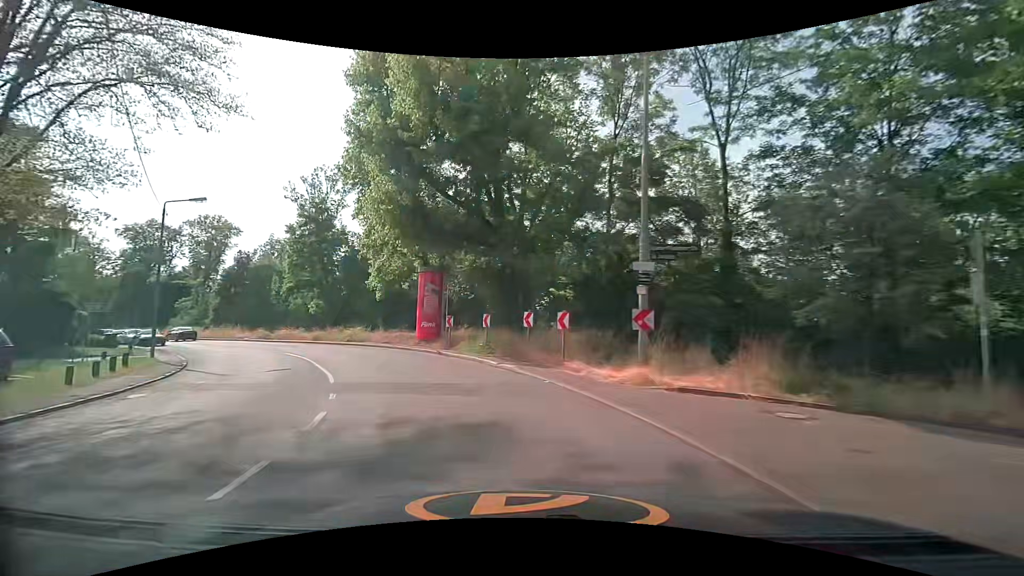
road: tertiary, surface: asphalt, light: Day
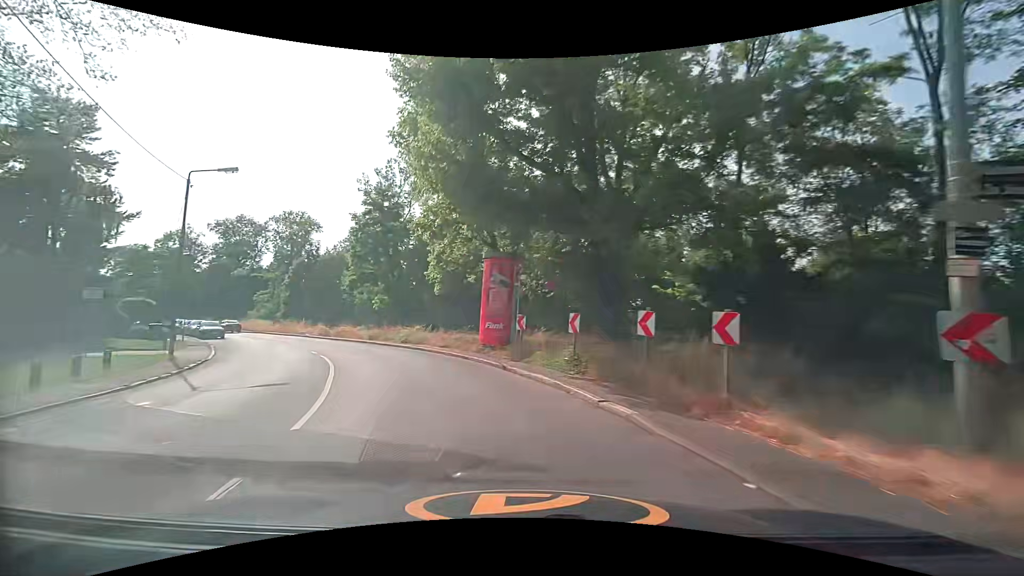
(-0.7, +6.4) m; -10°
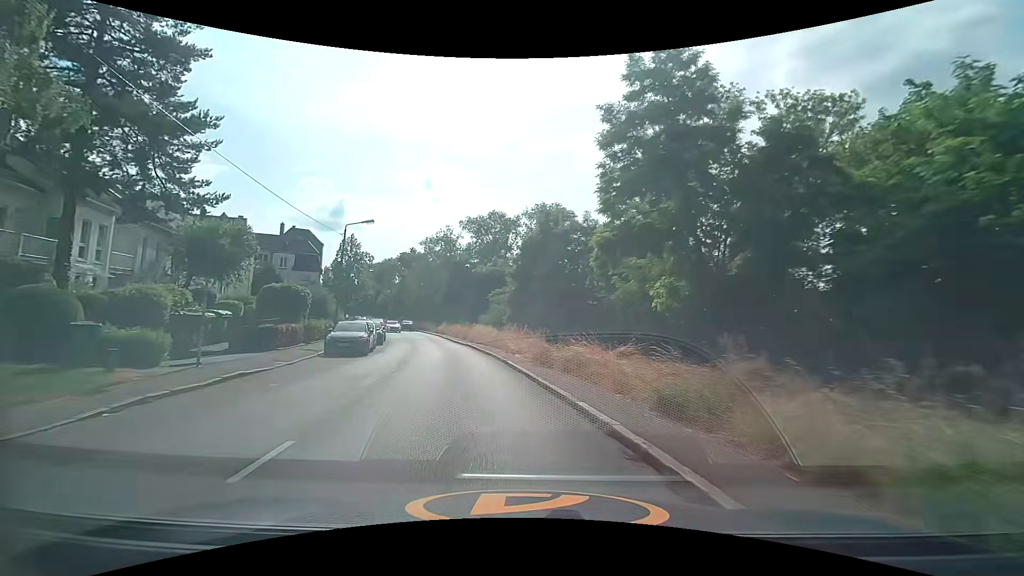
(-7.5, +24.9) m; -30°
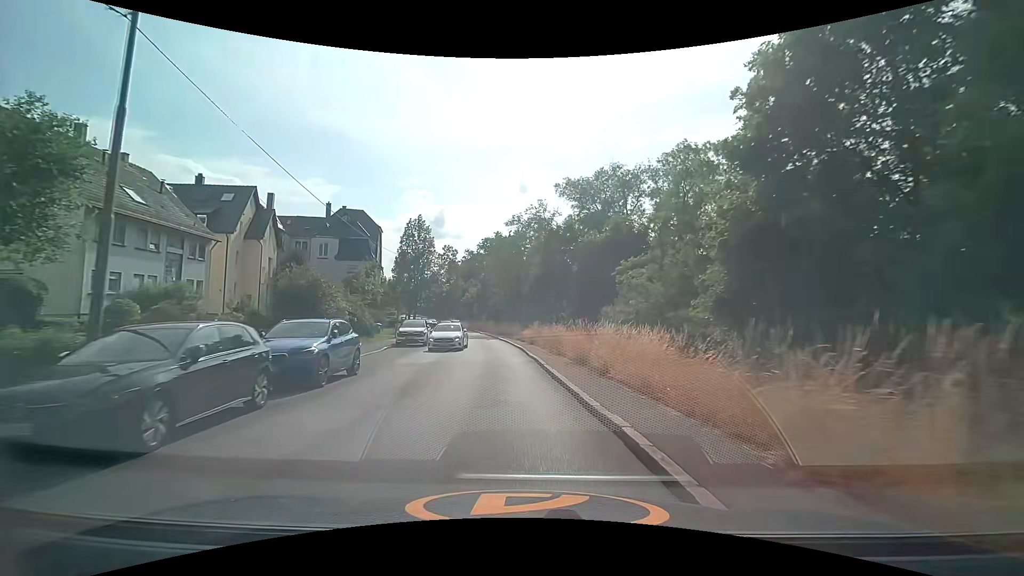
(-3.3, +26.1) m; -12°
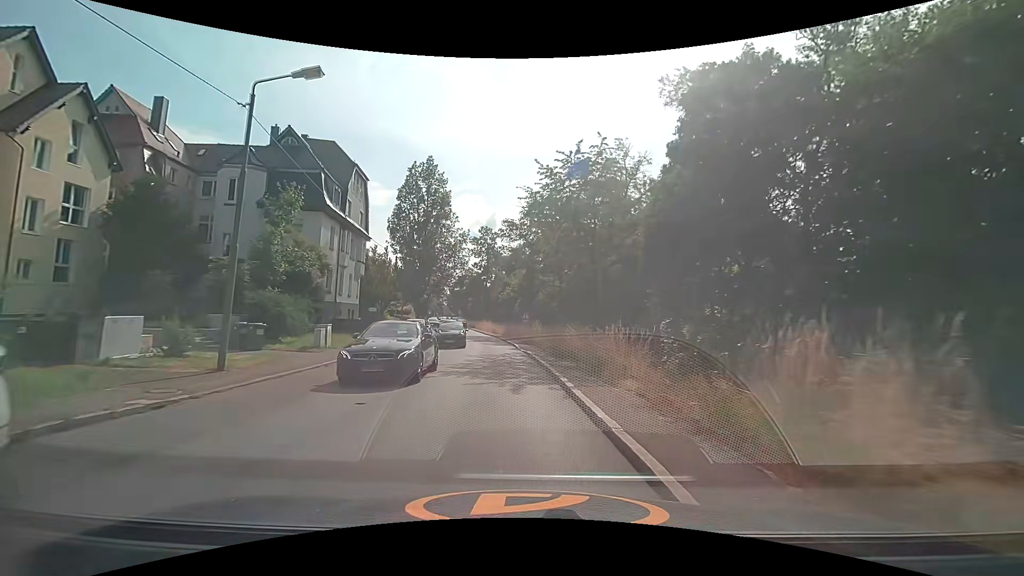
(-1.5, +30.2) m; -5°
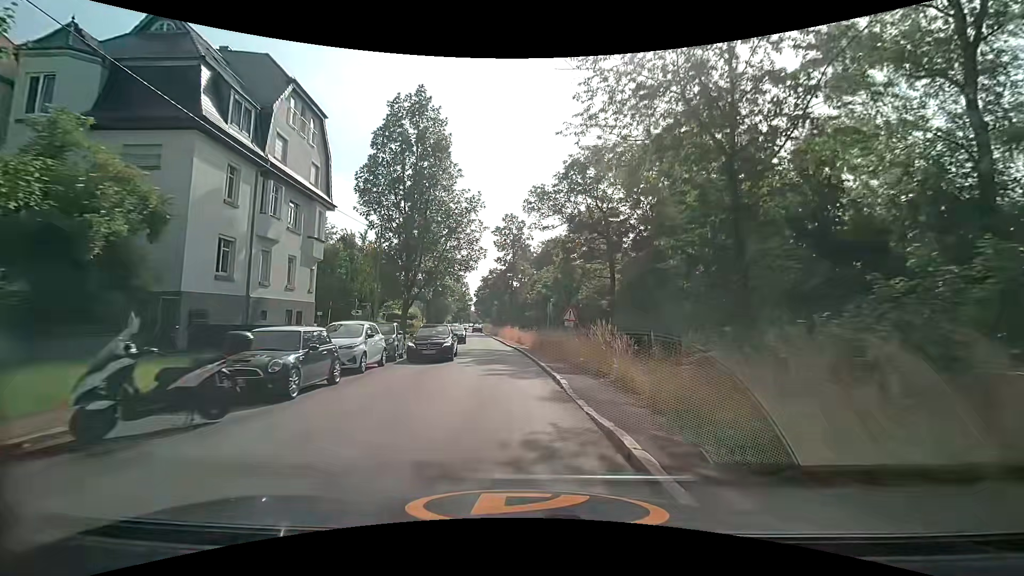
(-0.6, +17.2) m; -4°
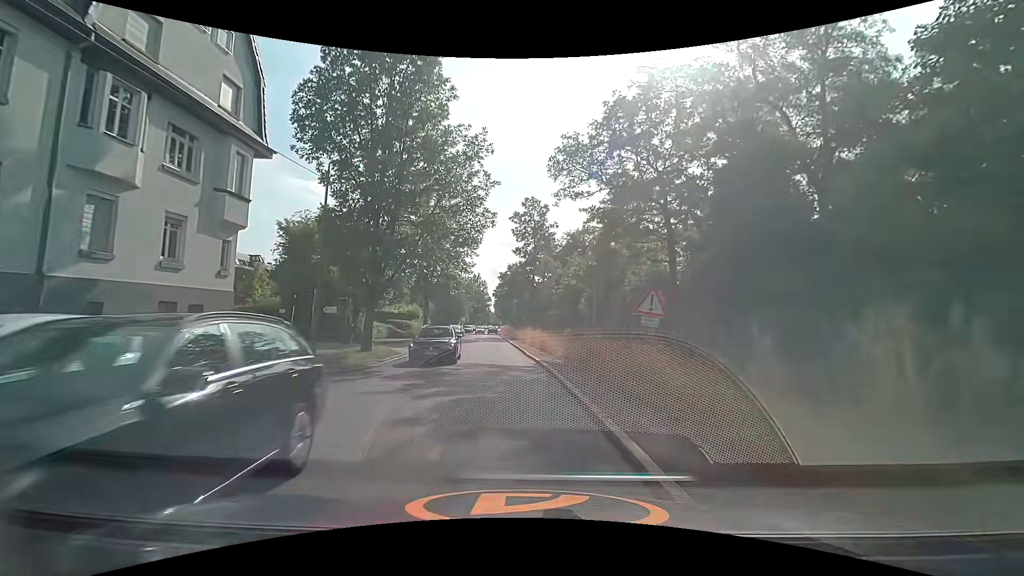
(-0.3, +11.9) m; -3°
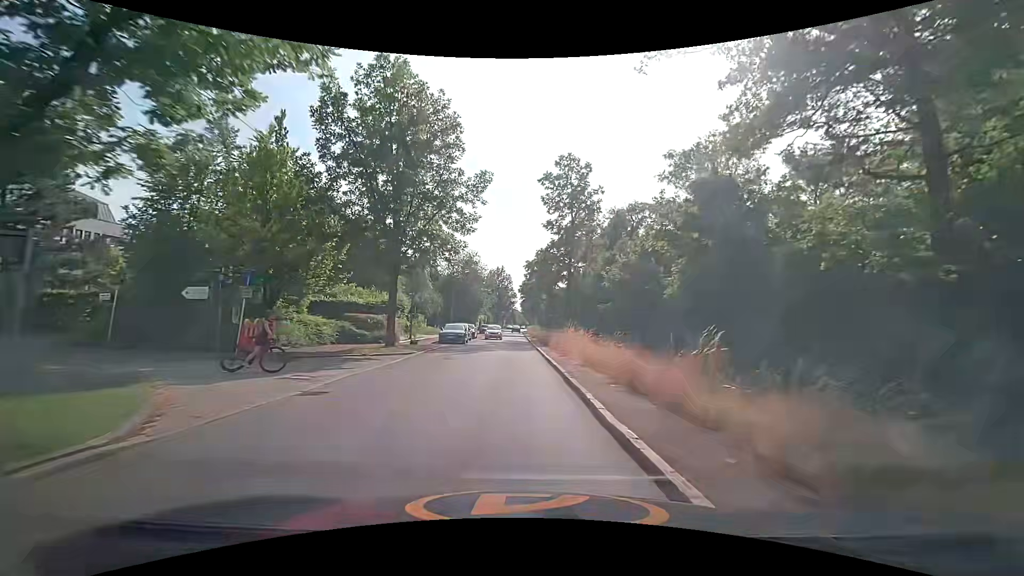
(-0.6, +18.2) m; -3°
(0, +10) (0, +20) (-1, +30) (-1, +40) (-1, +50) (-2, +60) (-2, +70) (-2, +80) (-3, +90) (-3, +100) m
